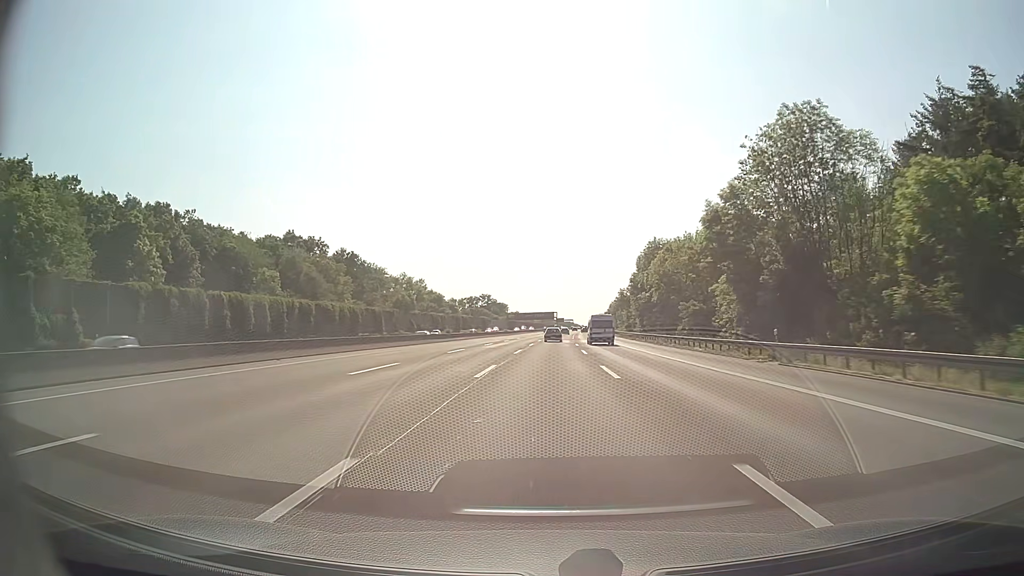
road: motorway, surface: asphalt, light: Day
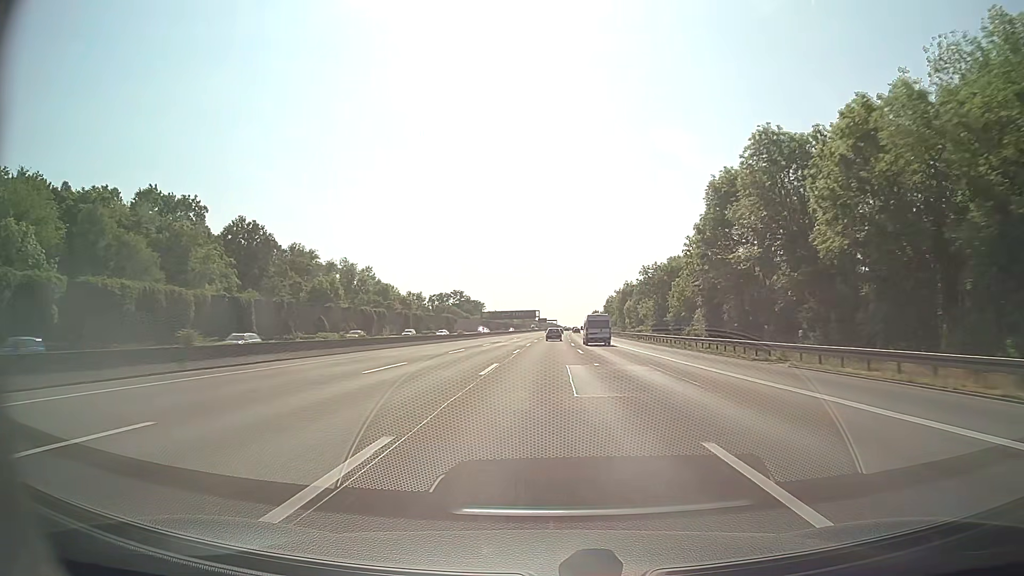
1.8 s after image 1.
(+0.7, +52.2) m; +1°
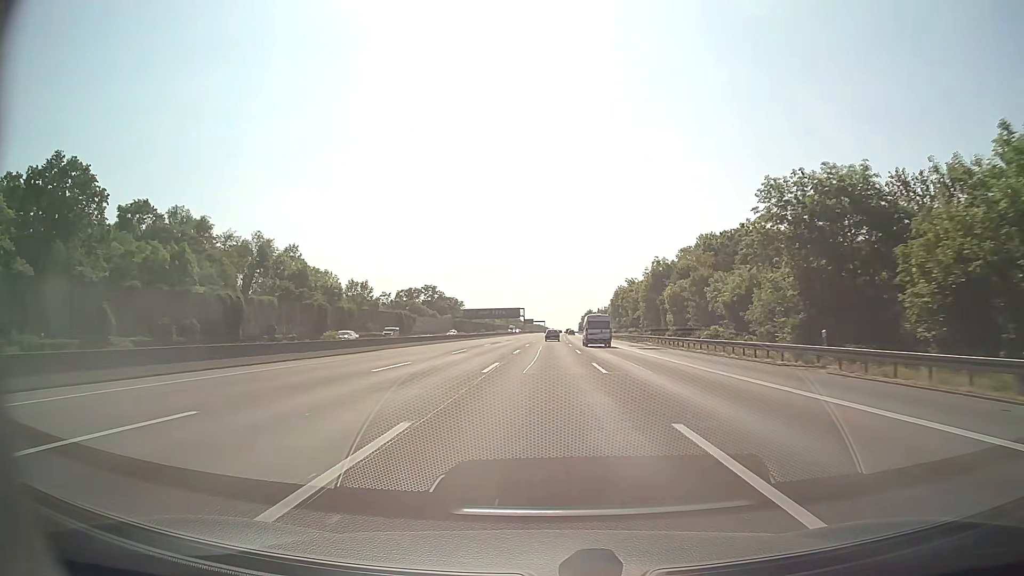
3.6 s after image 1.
(+0.6, +52.2) m; +1°
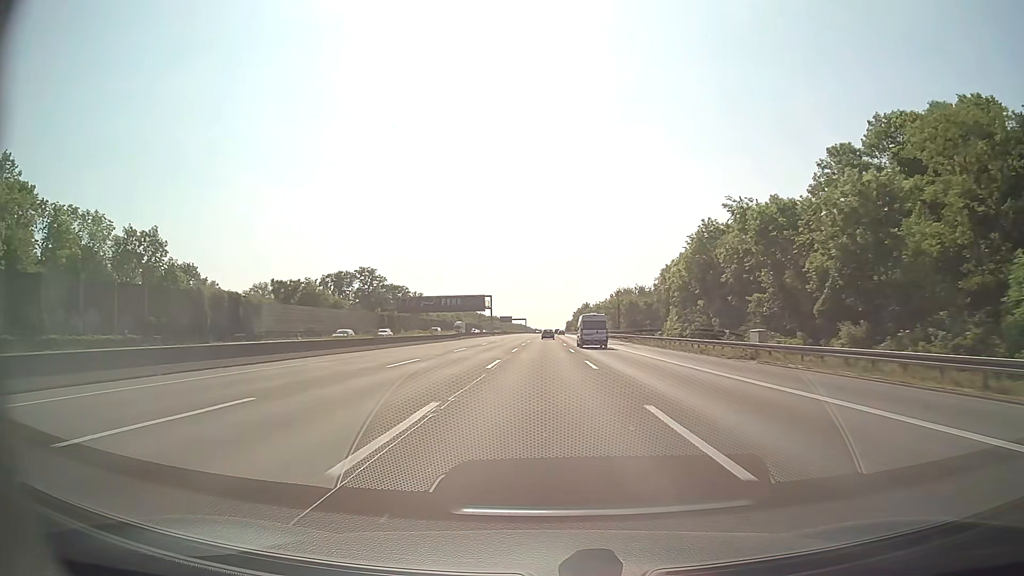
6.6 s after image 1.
(+1.0, +87.0) m; +1°
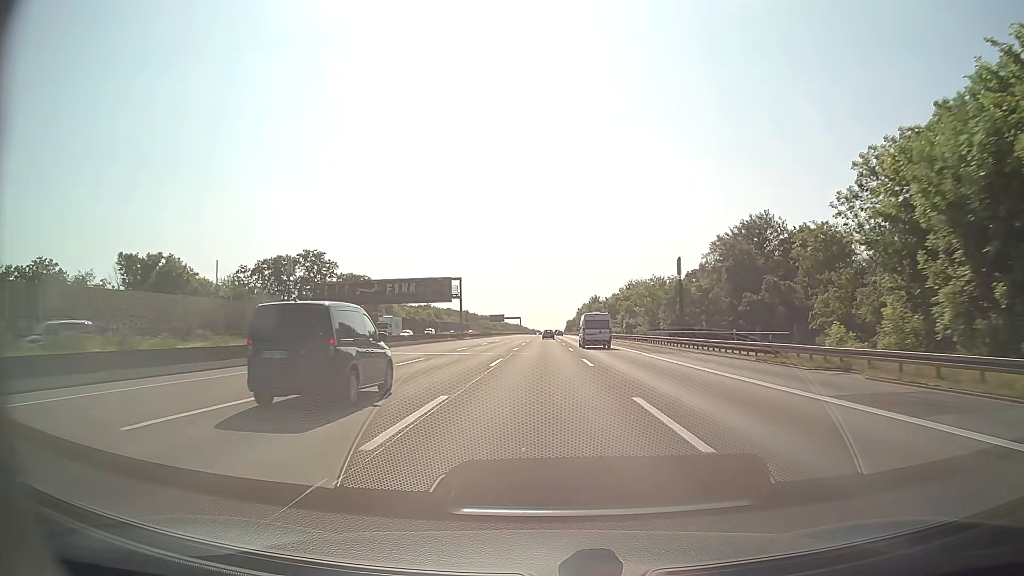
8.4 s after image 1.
(+0.1, +52.2) m; 0°
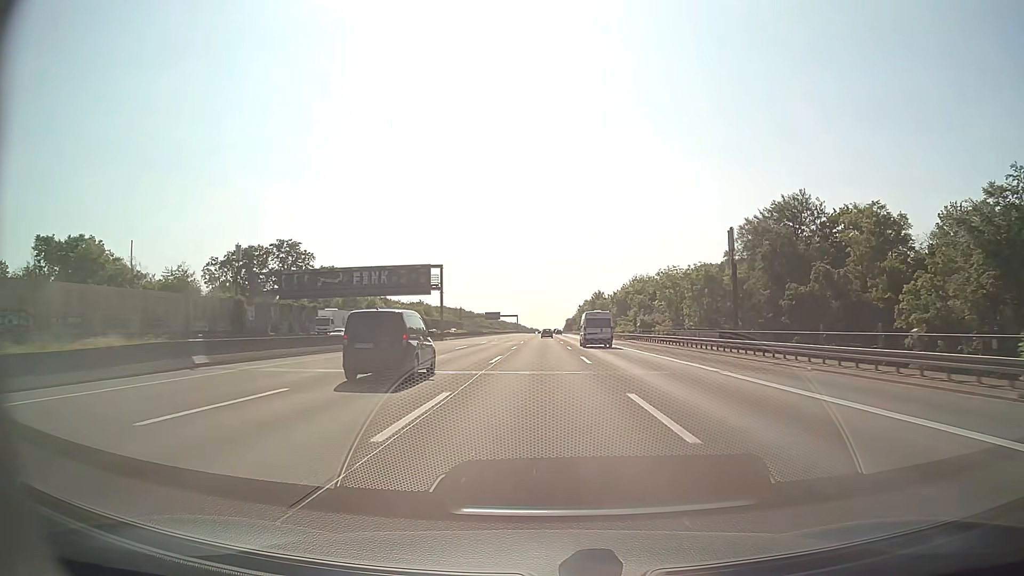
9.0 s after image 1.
(0.0, +17.4) m; 0°
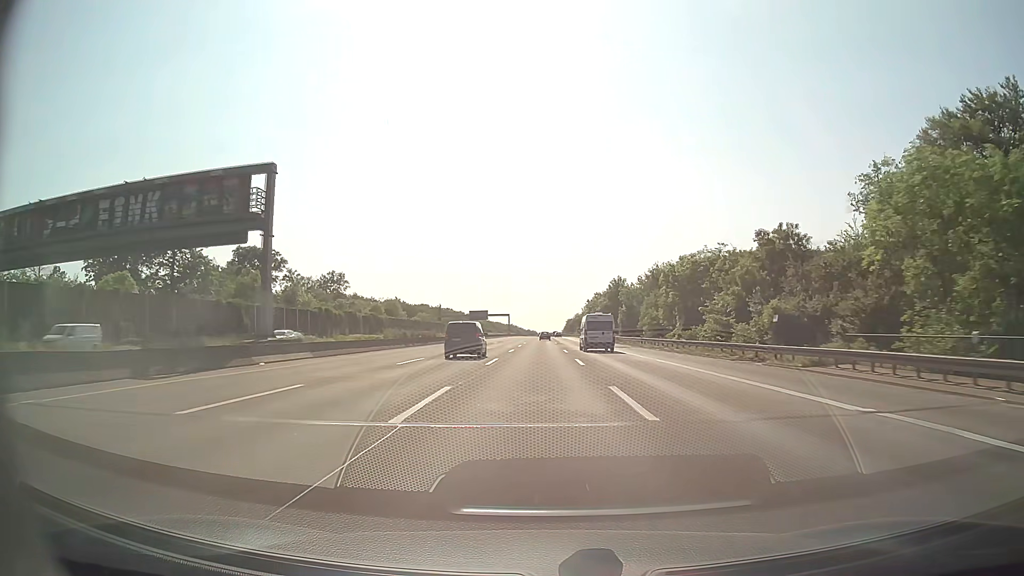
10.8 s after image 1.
(0.0, +52.2) m; 0°
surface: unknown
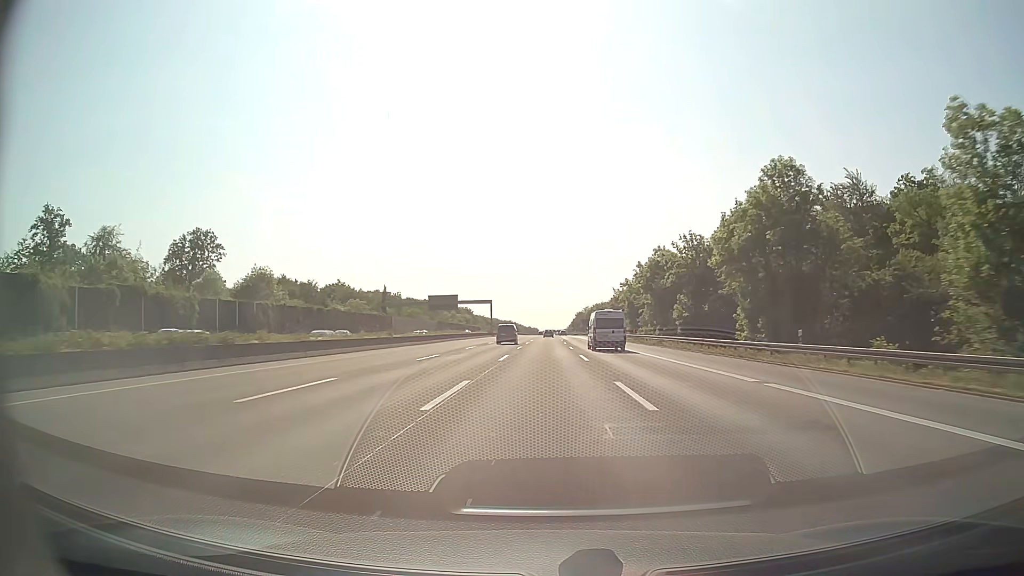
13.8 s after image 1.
(-0.2, +87.1) m; 0°
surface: asphalt
(0, +10) (0, +20) (0, +30) (0, +40) (0, +50) (0, +60) (0, +70) (0, +80) (0, +90) (0, +100) m
